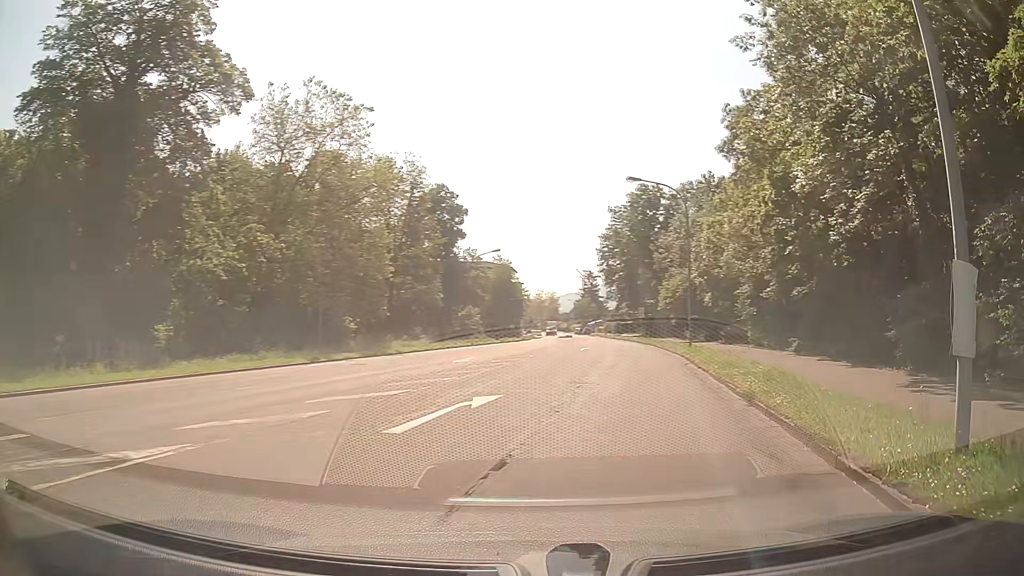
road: secondary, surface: asphalt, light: Day
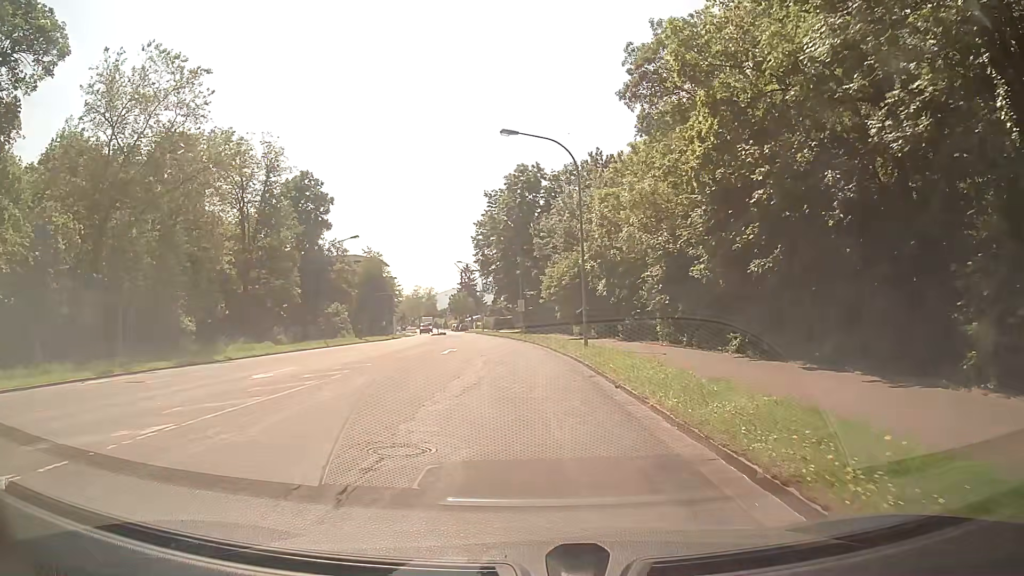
(+1.1, +9.0) m; +9°
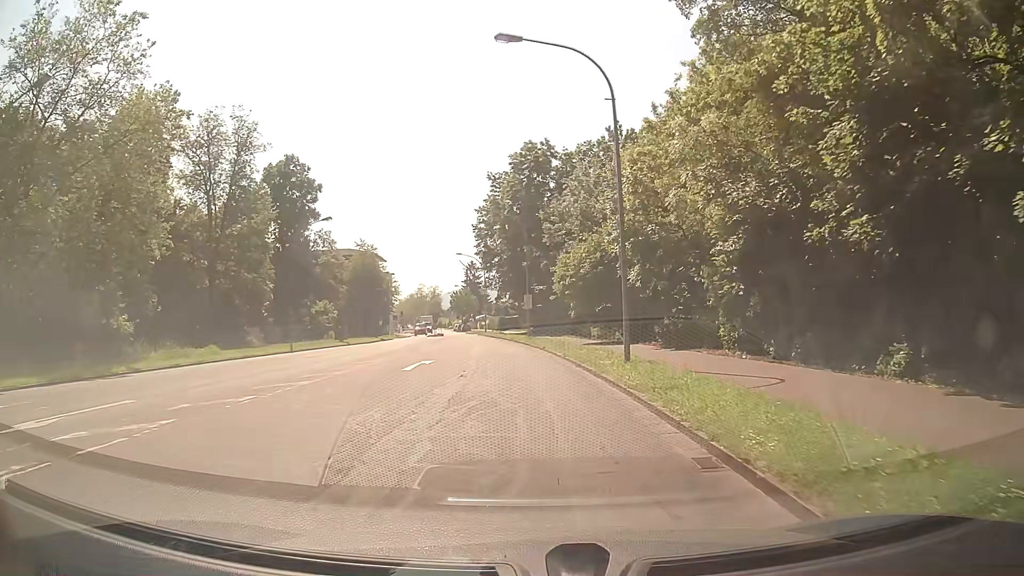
(+0.1, +10.7) m; 0°
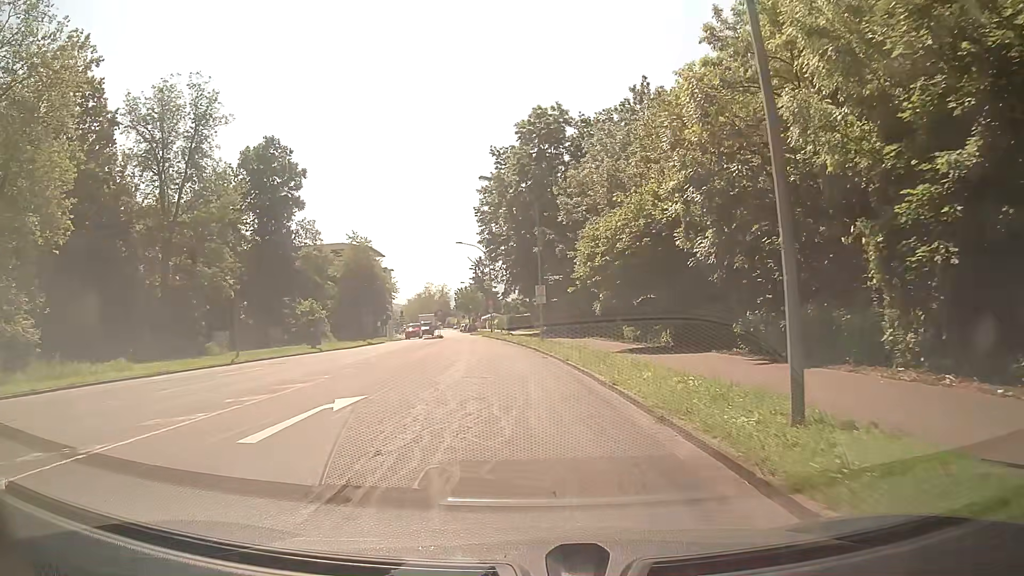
(0.0, +11.6) m; -2°
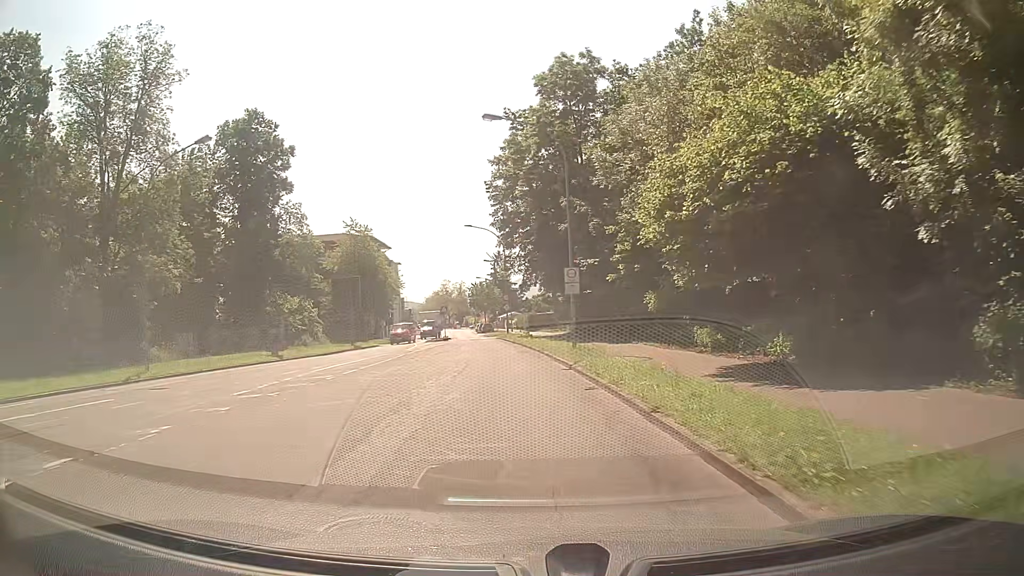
(-0.1, +12.1) m; -1°
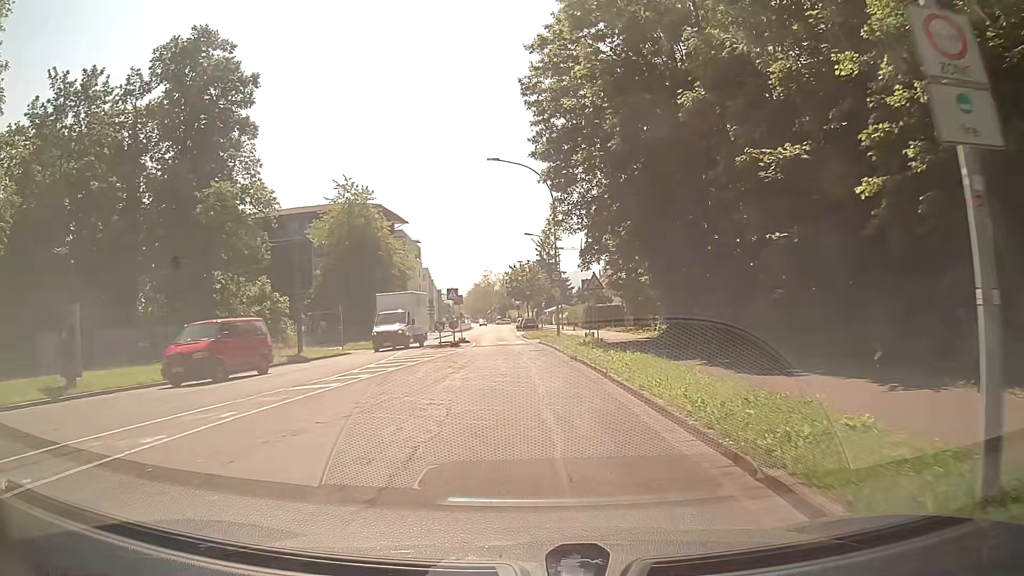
(-1.1, +23.0) m; -4°
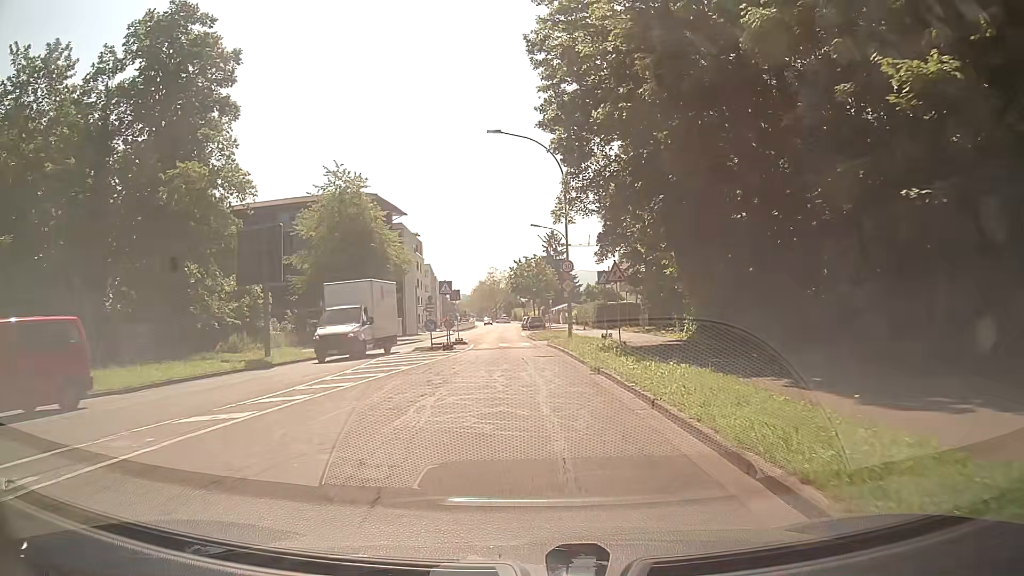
(0.0, +5.2) m; 0°
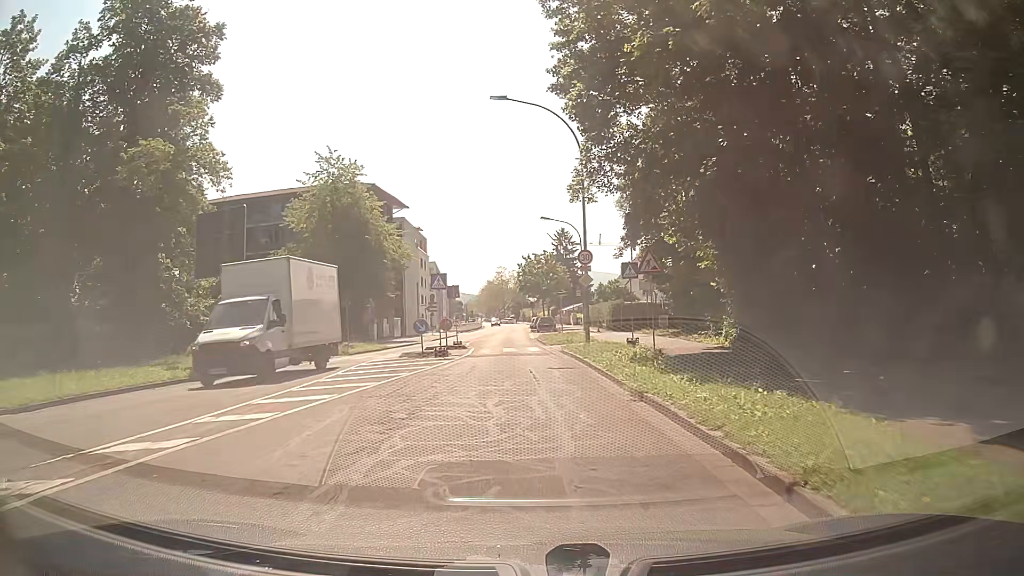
(-0.1, +5.0) m; -1°
(0, +10) (-1, +20) (-1, +30) (-2, +40) (-2, +50) (-2, +60) (-2, +70) (-3, +80) (-3, +90) (-3, +100) m
